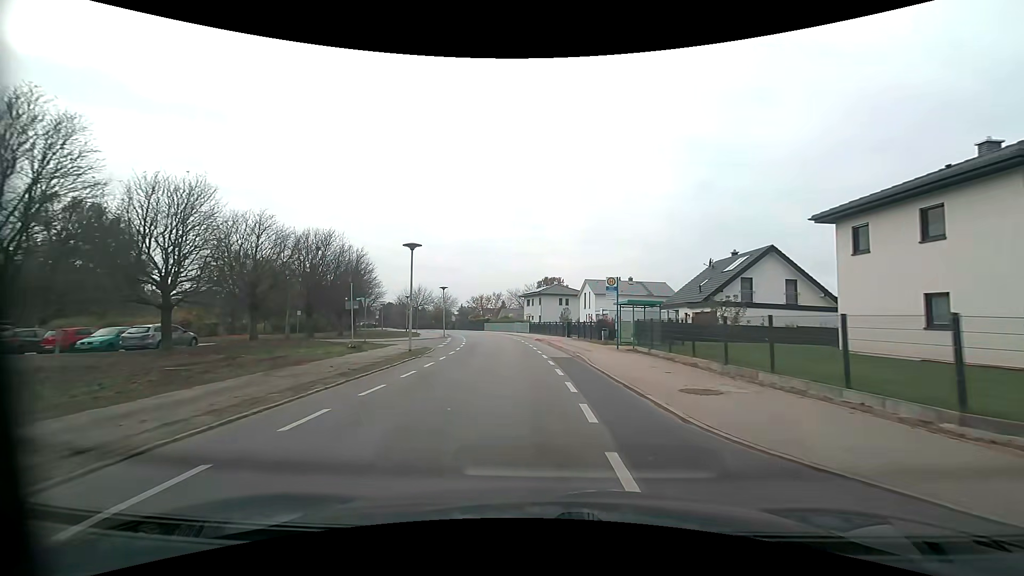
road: residential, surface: asphalt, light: Day
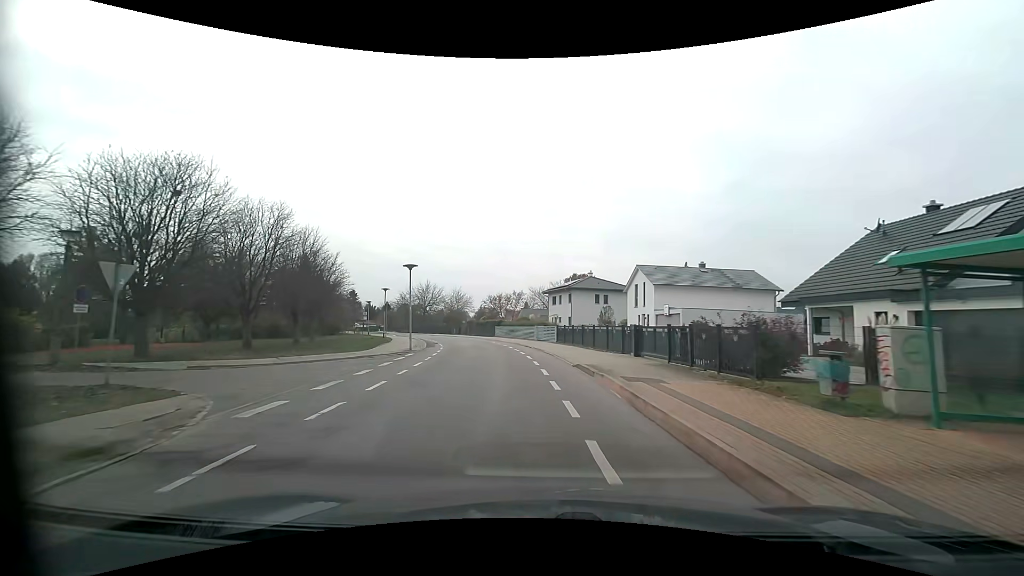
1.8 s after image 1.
(-0.3, +20.6) m; -2°
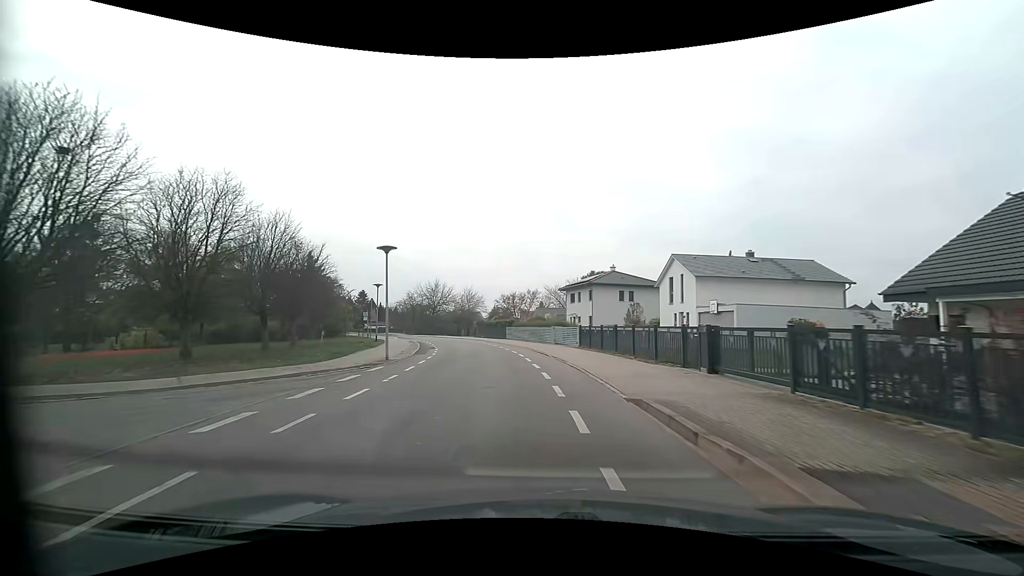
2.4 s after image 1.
(-0.1, +7.1) m; -2°
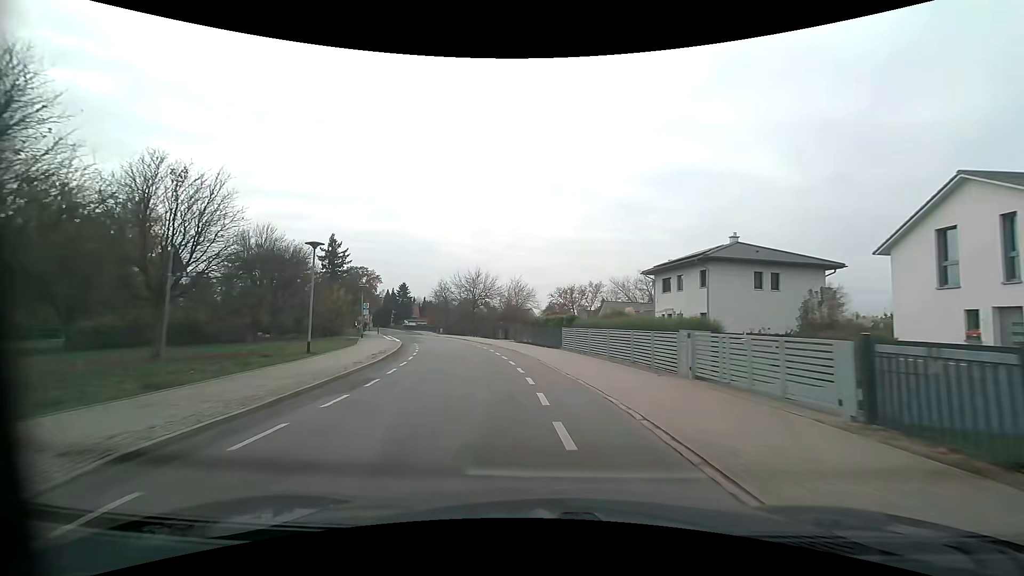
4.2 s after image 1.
(-1.1, +21.8) m; -6°
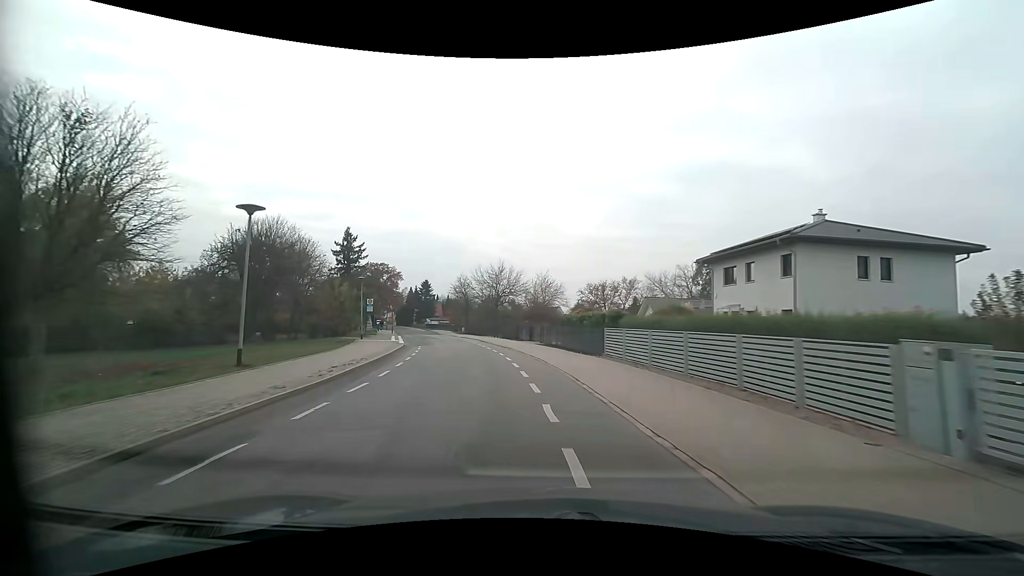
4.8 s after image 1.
(-0.2, +7.4) m; -3°
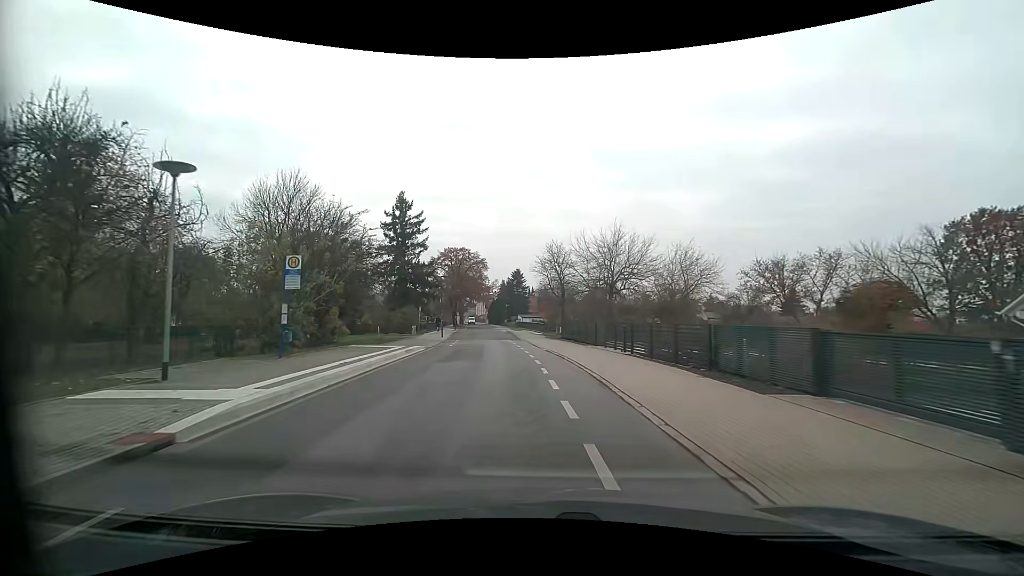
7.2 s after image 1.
(-3.2, +29.8) m; -11°
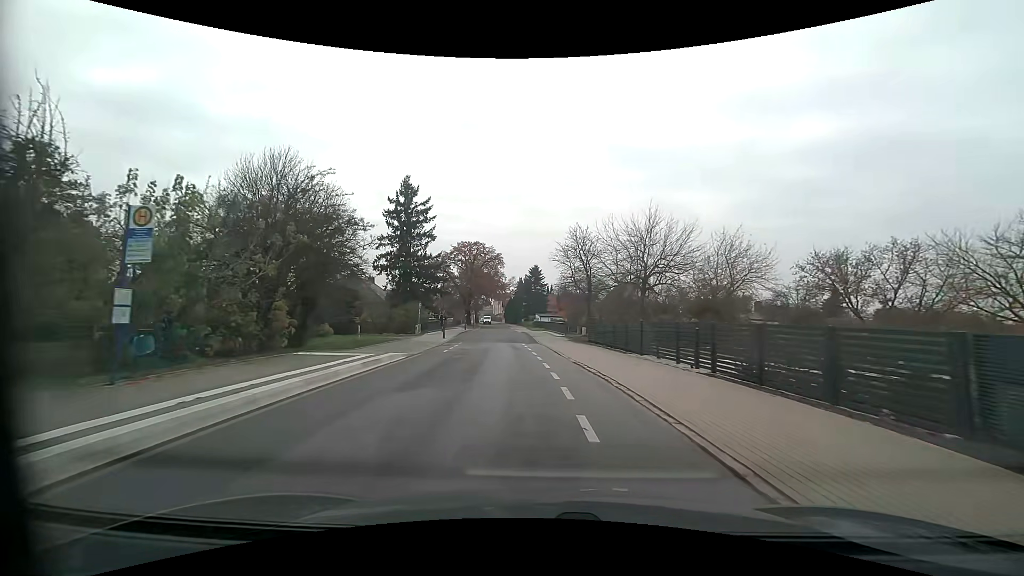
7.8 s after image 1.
(-0.2, +7.5) m; -2°
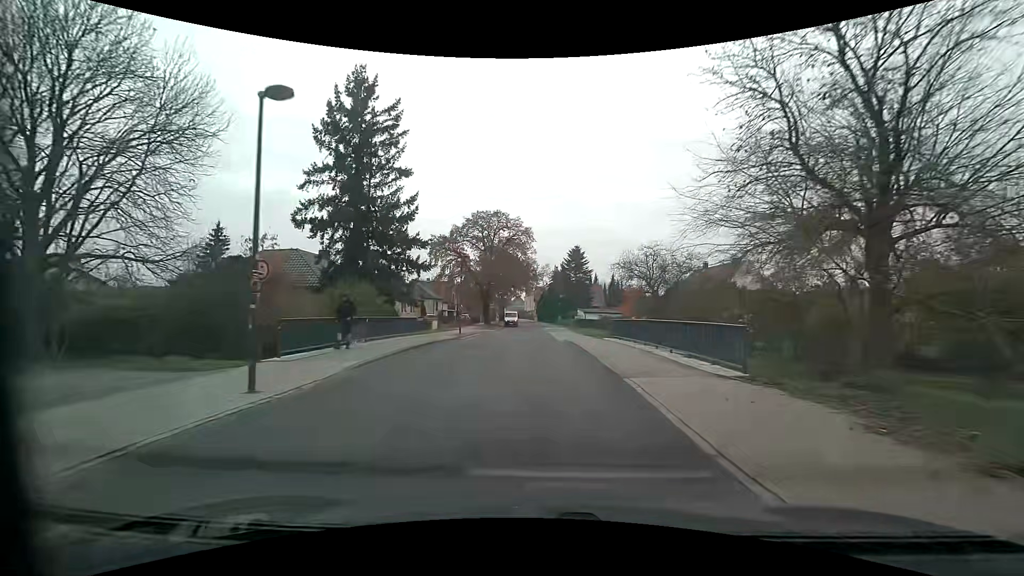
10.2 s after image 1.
(-1.3, +28.6) m; -3°
(0, +10) (0, +20) (0, +30) (-1, +40) (-1, +50) (-1, +60) (-1, +70) (-2, +80) (-2, +90) (-3, +100) m
